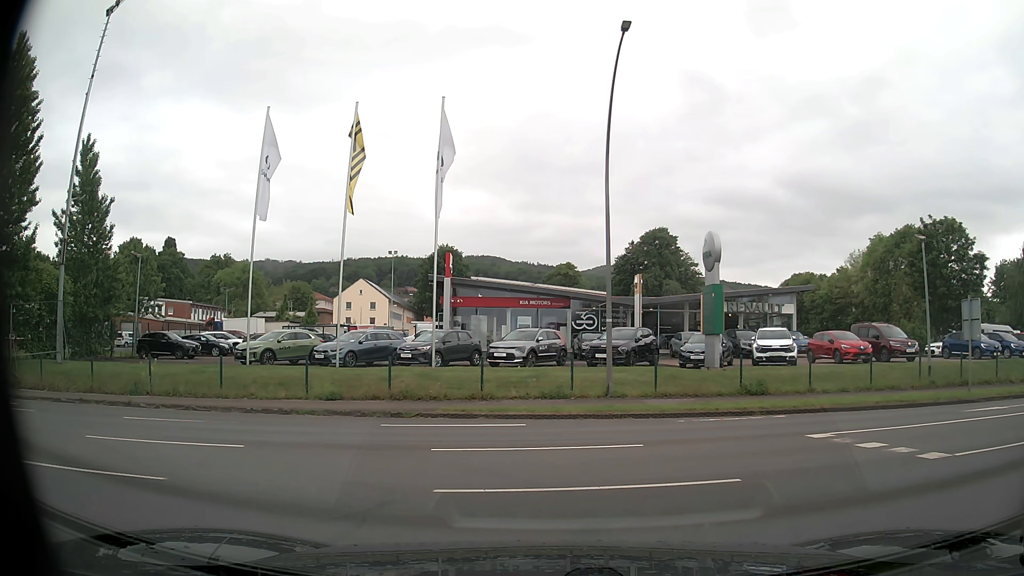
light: Day
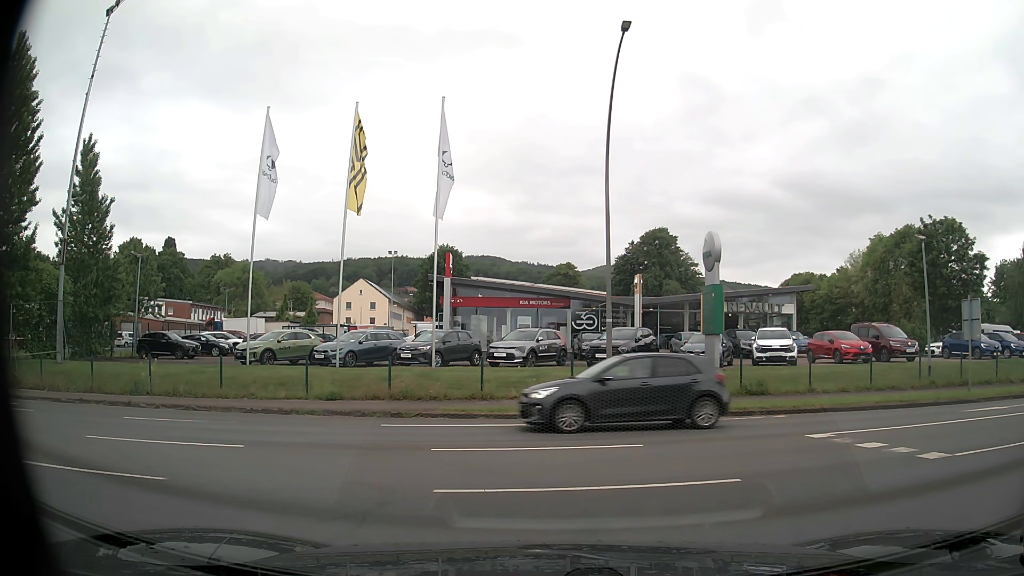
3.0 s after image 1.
(0.0, 0.0) m; 0°
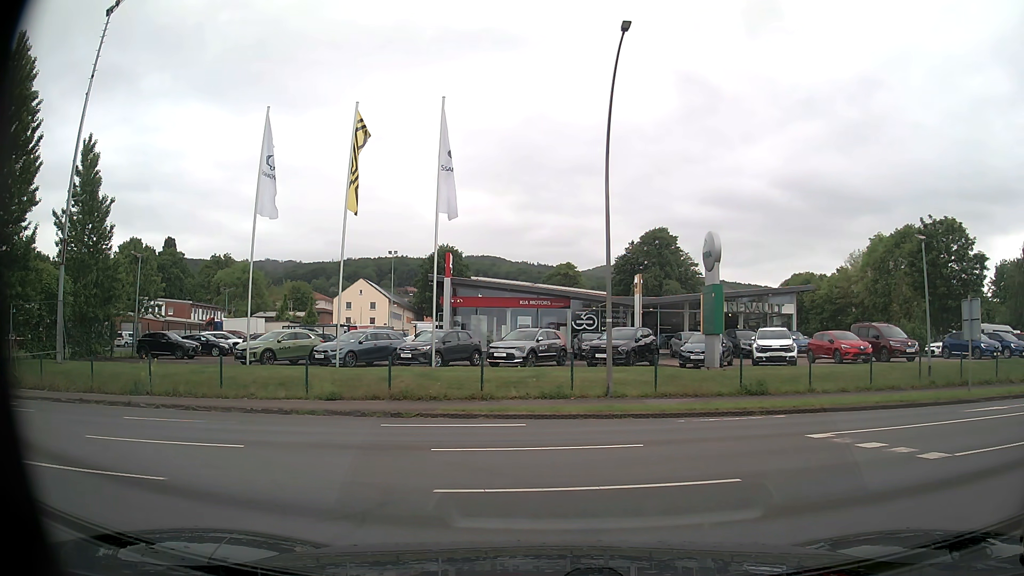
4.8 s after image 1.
(0.0, 0.0) m; 0°
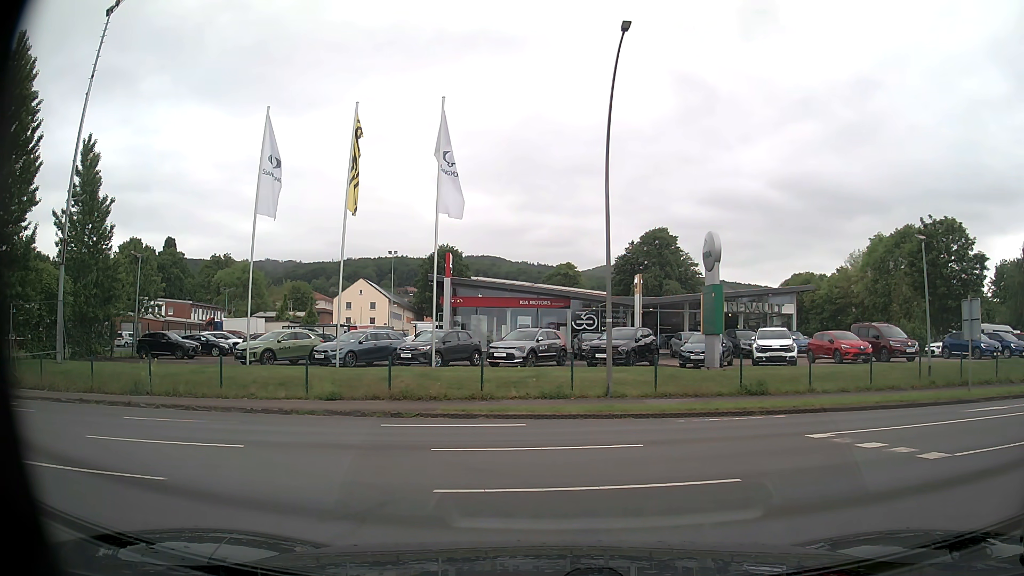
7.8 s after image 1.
(0.0, 0.0) m; 0°
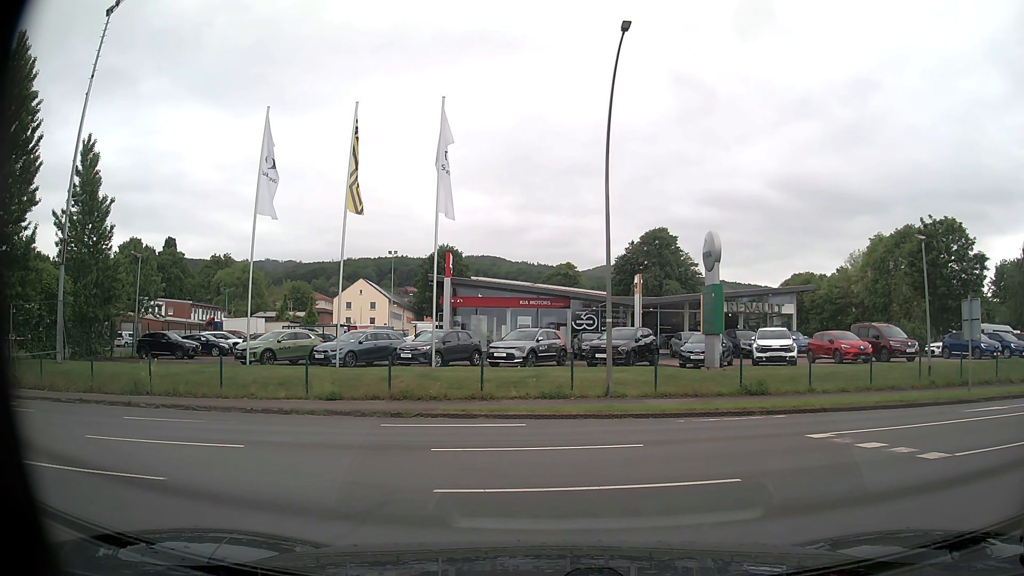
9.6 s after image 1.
(0.0, 0.0) m; 0°
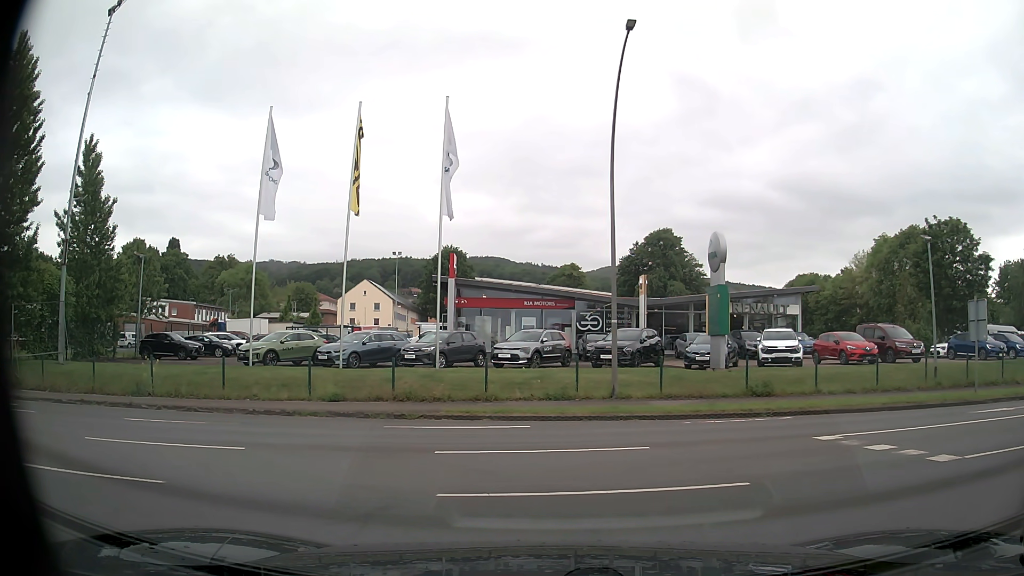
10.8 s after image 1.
(0.0, +0.1) m; 0°
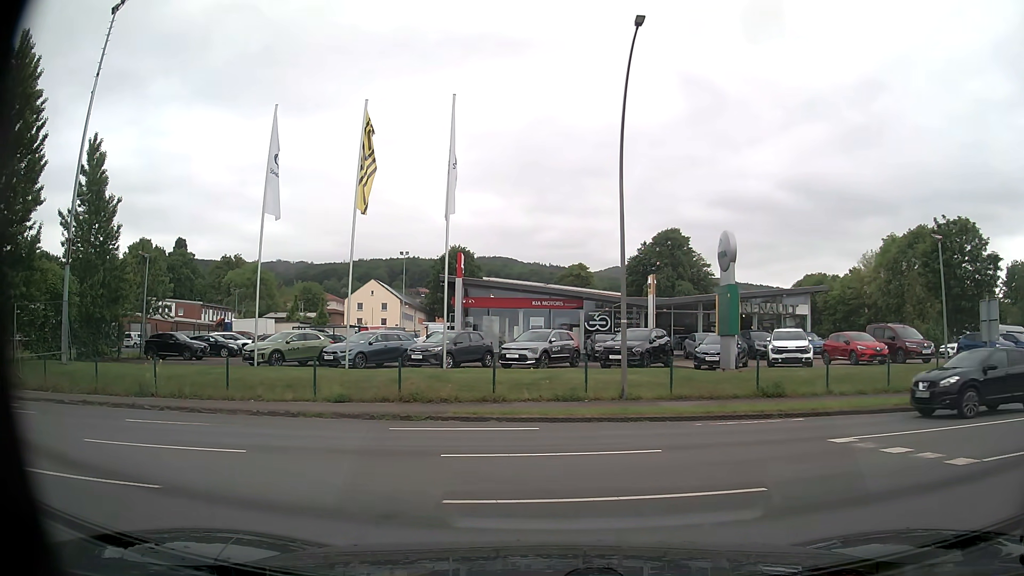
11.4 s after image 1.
(0.0, +0.3) m; 0°
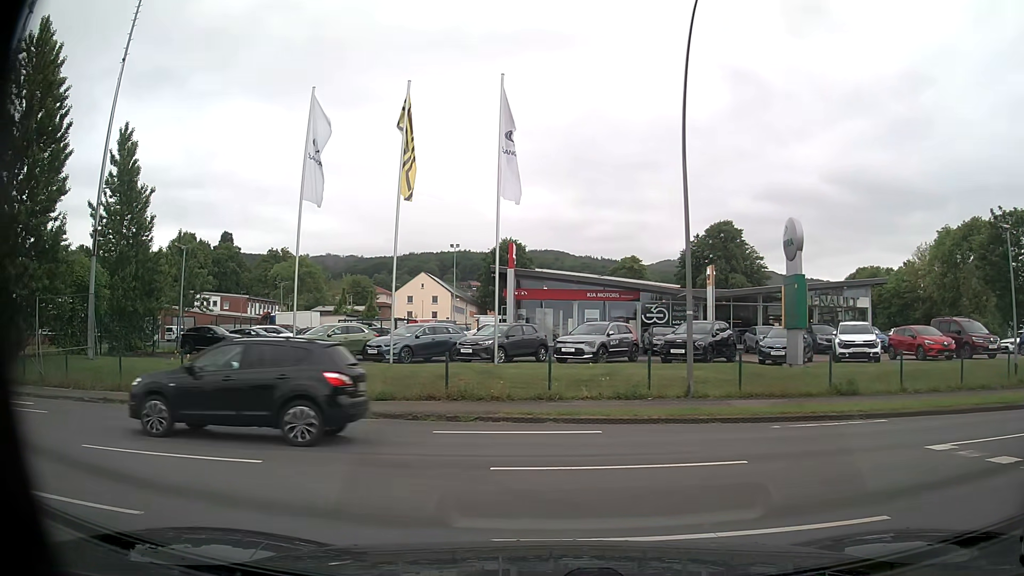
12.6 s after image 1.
(-0.1, +1.6) m; -7°
(-4, +9) (-13, +12) (-23, +13) (-33, +14) (-43, +15) (-53, +15) (-63, +16) (-71, +21) (-73, +31) (-74, +41) m
